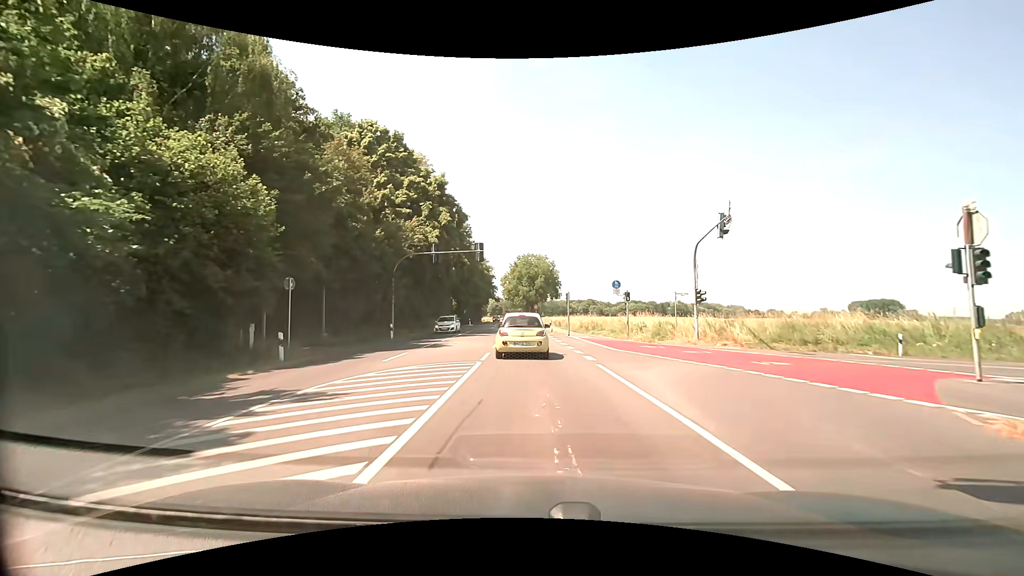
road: secondary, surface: asphalt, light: Day
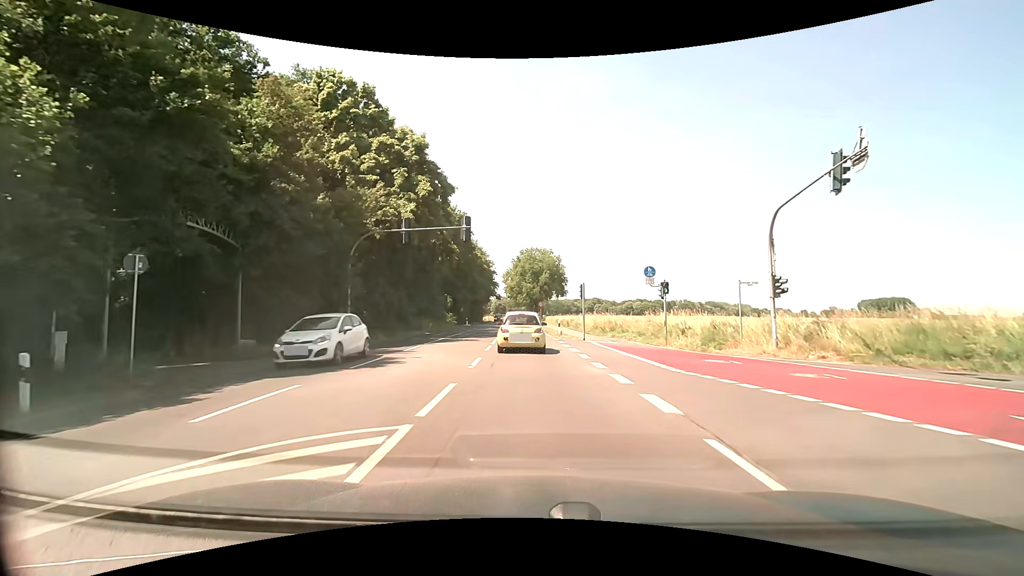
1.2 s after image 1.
(0.0, +8.9) m; 0°
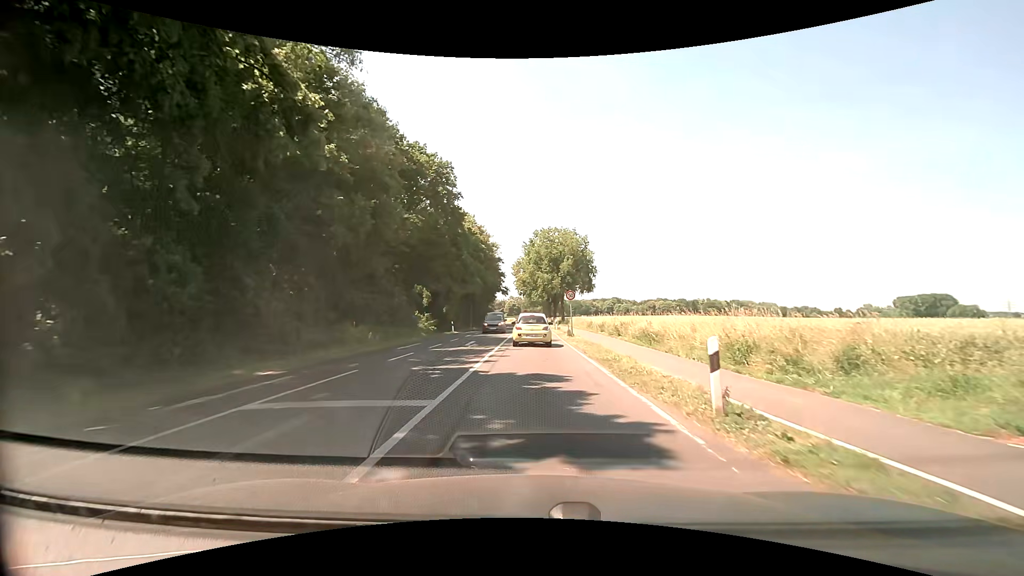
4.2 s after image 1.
(-0.9, +27.3) m; -2°
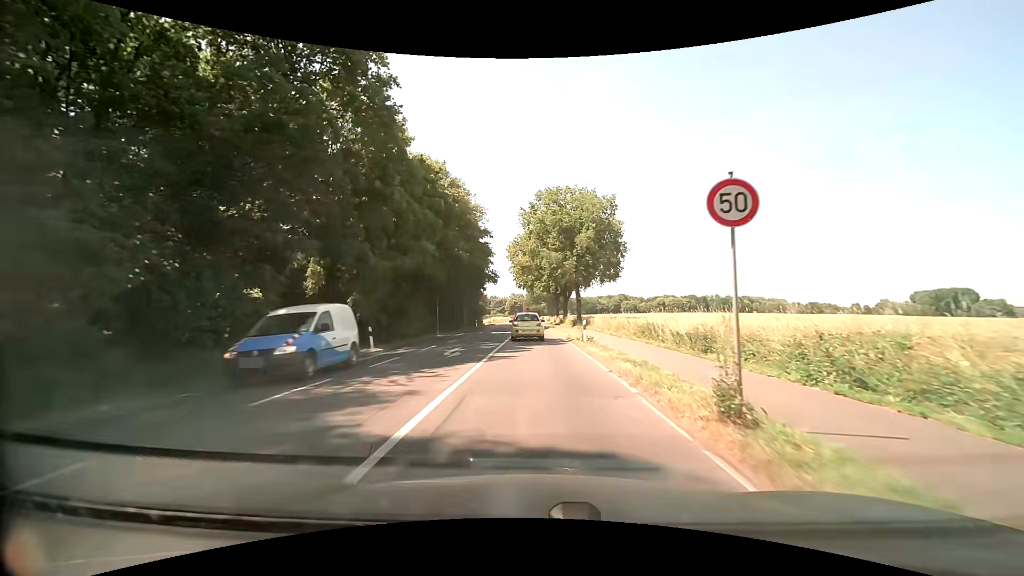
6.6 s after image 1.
(-0.3, +26.1) m; -1°
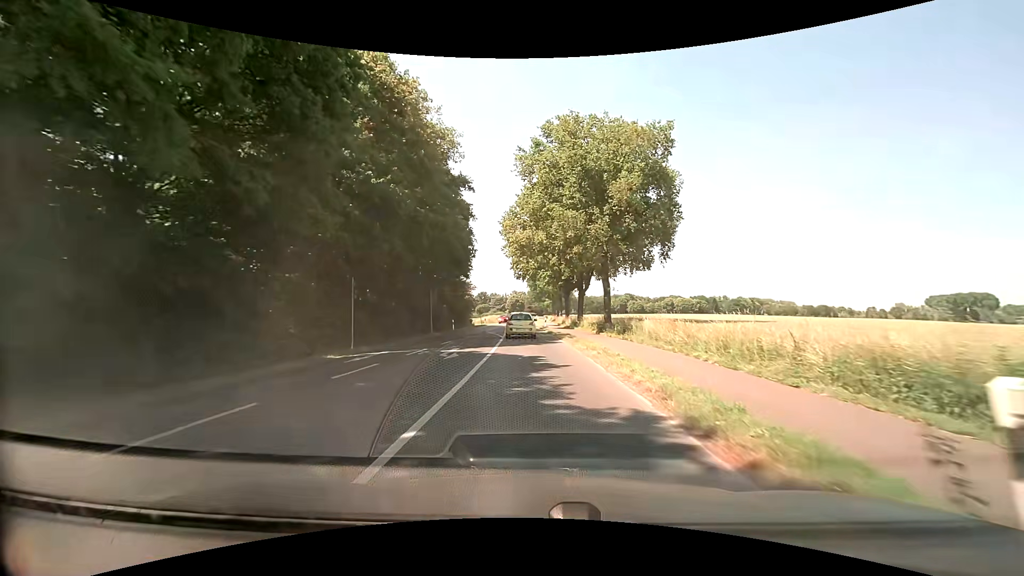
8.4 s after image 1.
(-0.1, +21.3) m; 0°
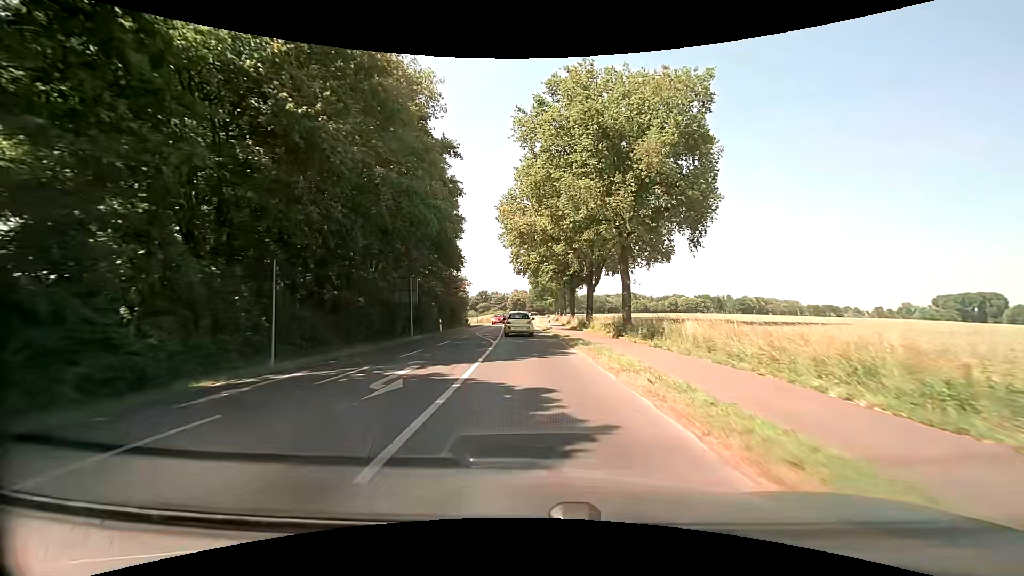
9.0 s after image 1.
(0.0, +7.2) m; 0°
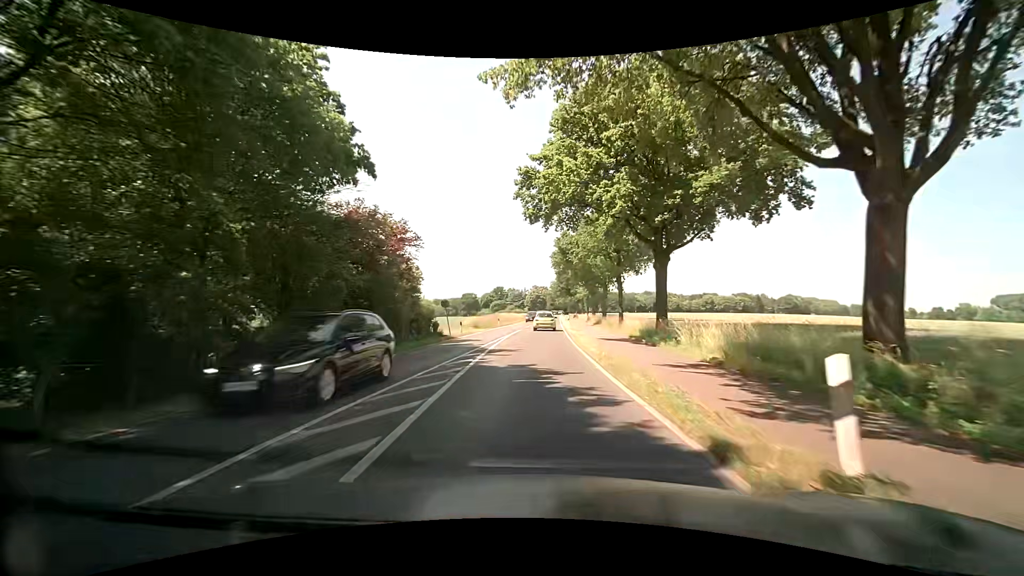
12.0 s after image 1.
(-0.9, +37.0) m; -3°
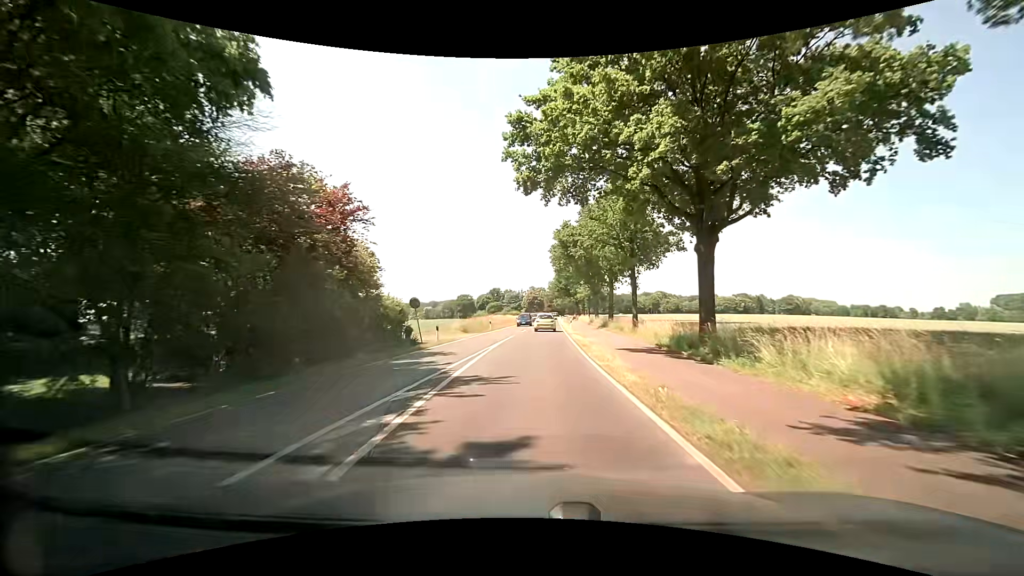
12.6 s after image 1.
(0.0, +7.7) m; +1°
(0, +10) (0, +20) (0, +30) (+1, +40) (+1, +50) (+2, +60) (+2, +70) (+3, +80) (+3, +90) (+4, +100) m
